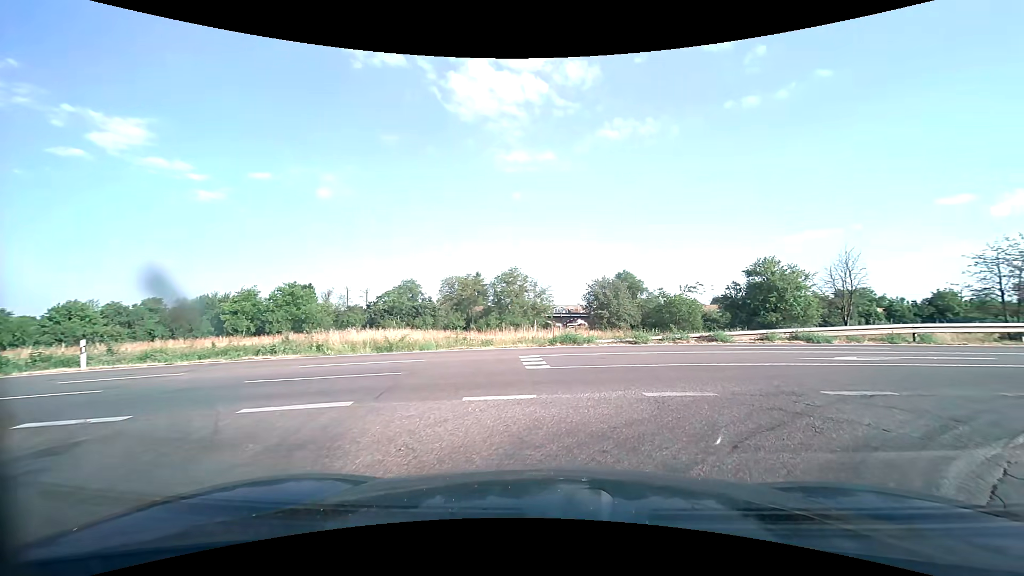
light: Day
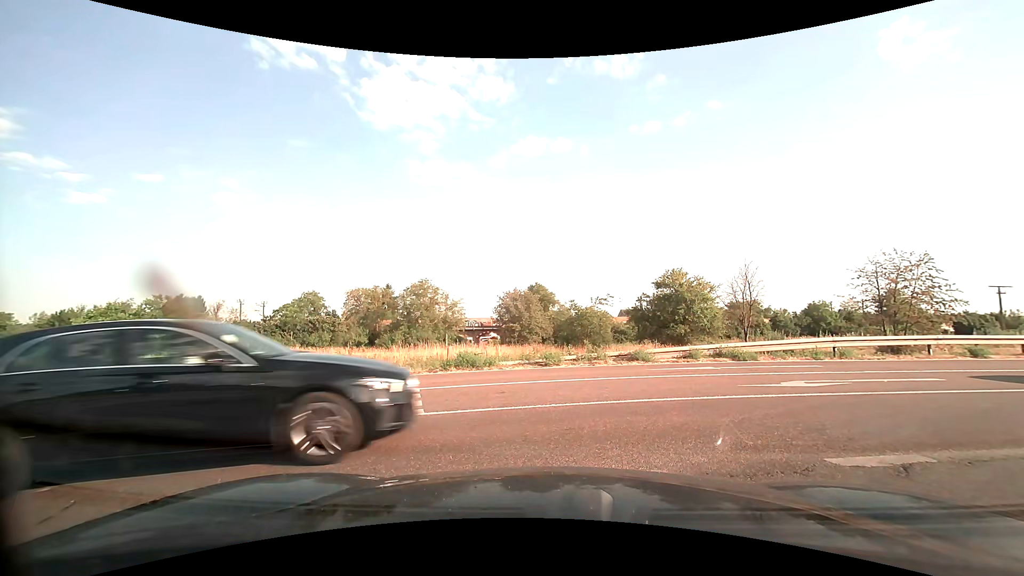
(+0.3, +3.0) m; +10°
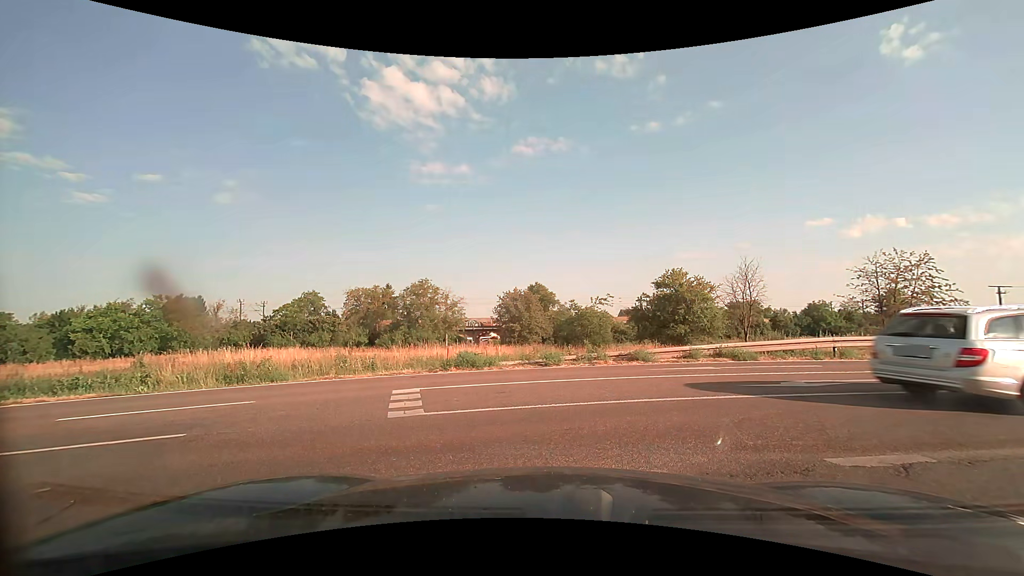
(0.0, 0.0) m; 0°
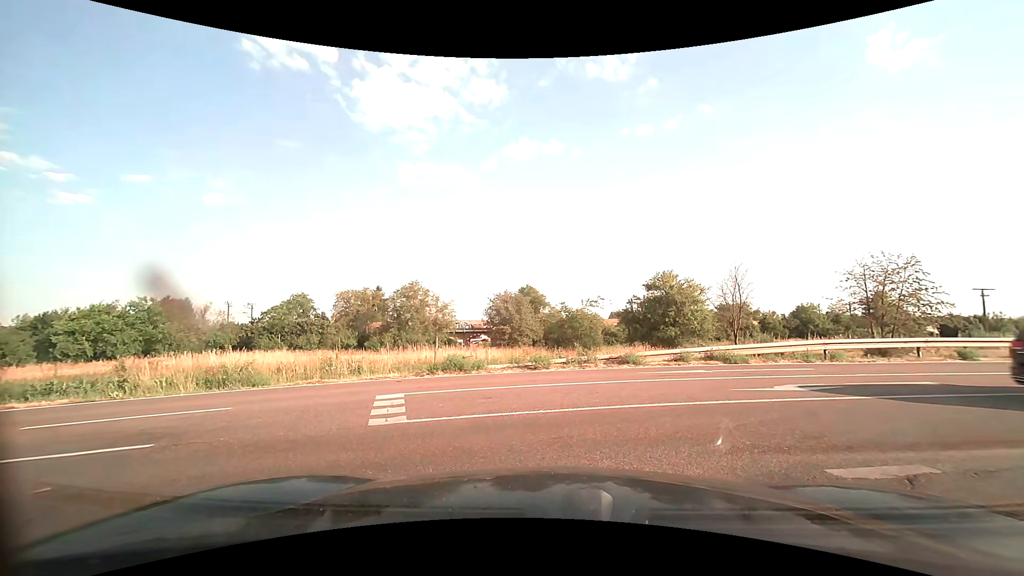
(0.0, +0.3) m; 0°
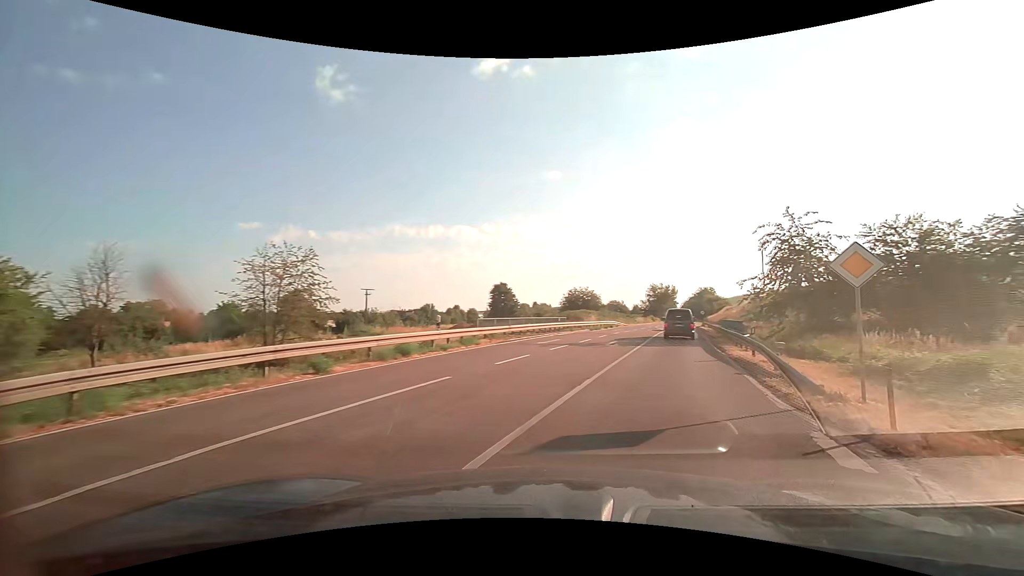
(+5.3, +8.8) m; +59°
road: primary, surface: asphalt
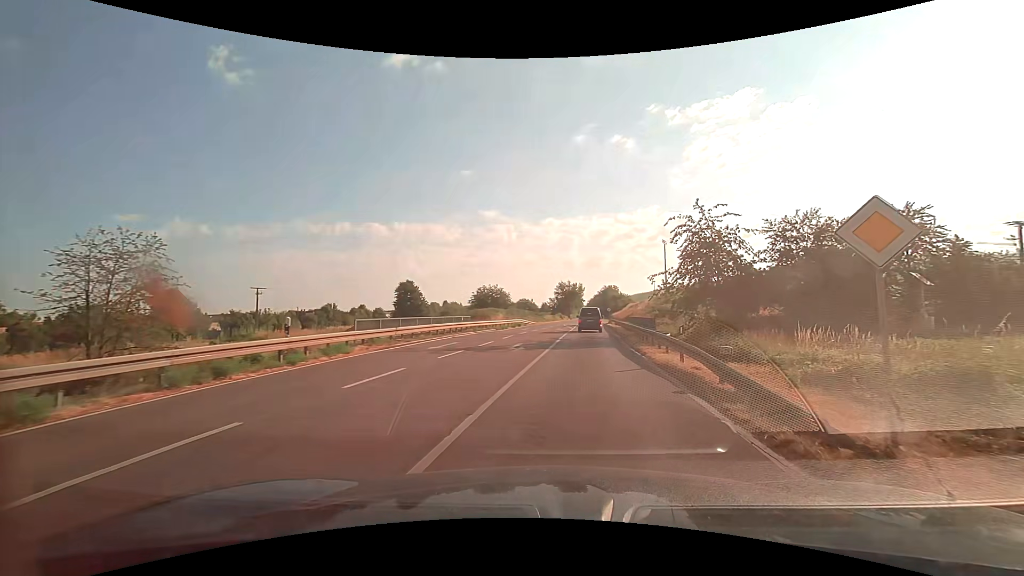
(+0.4, +4.2) m; +10°
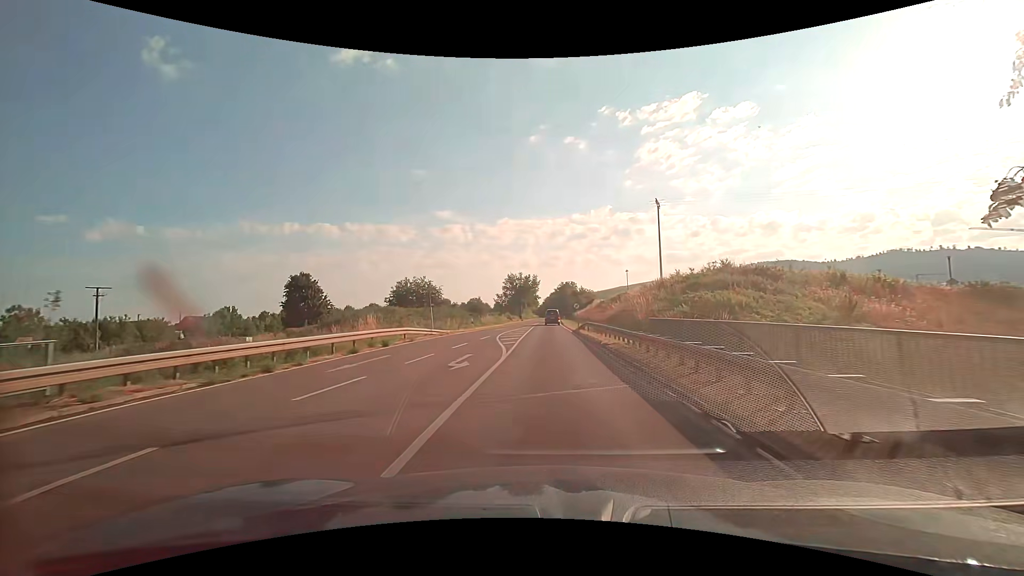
(+2.2, +31.2) m; +5°
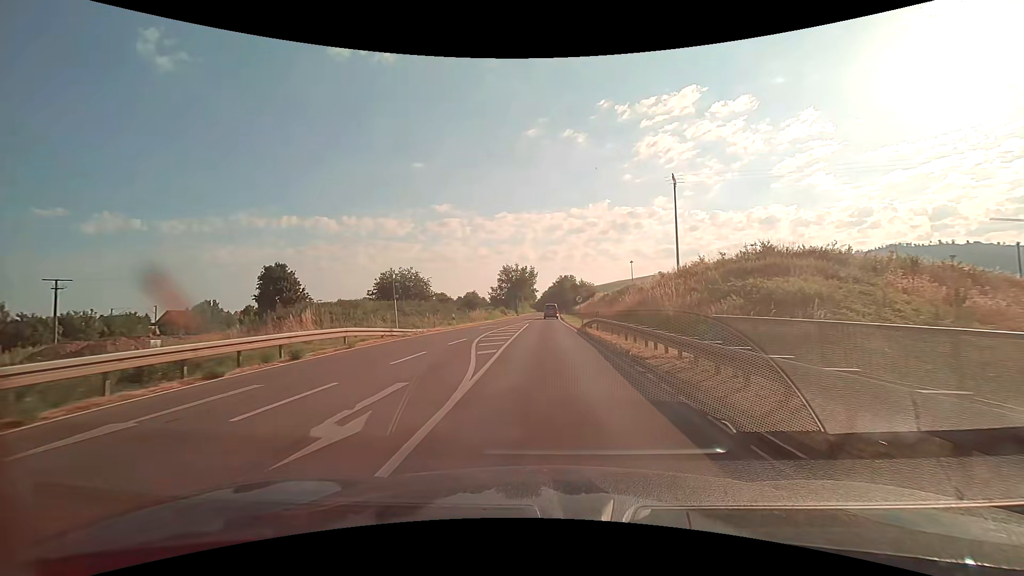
(0.0, +8.0) m; 0°
(0, +10) (0, +20) (0, +30) (0, +40) (0, +50) (+1, +60) (+1, +70) (+1, +80) (+1, +90) (+2, +100) m
